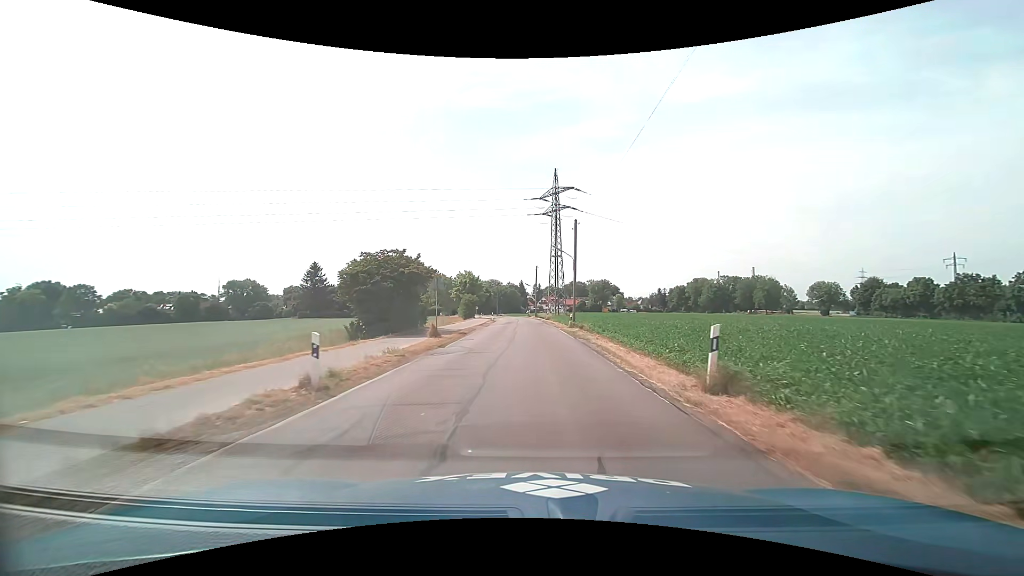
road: tertiary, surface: asphalt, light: Day
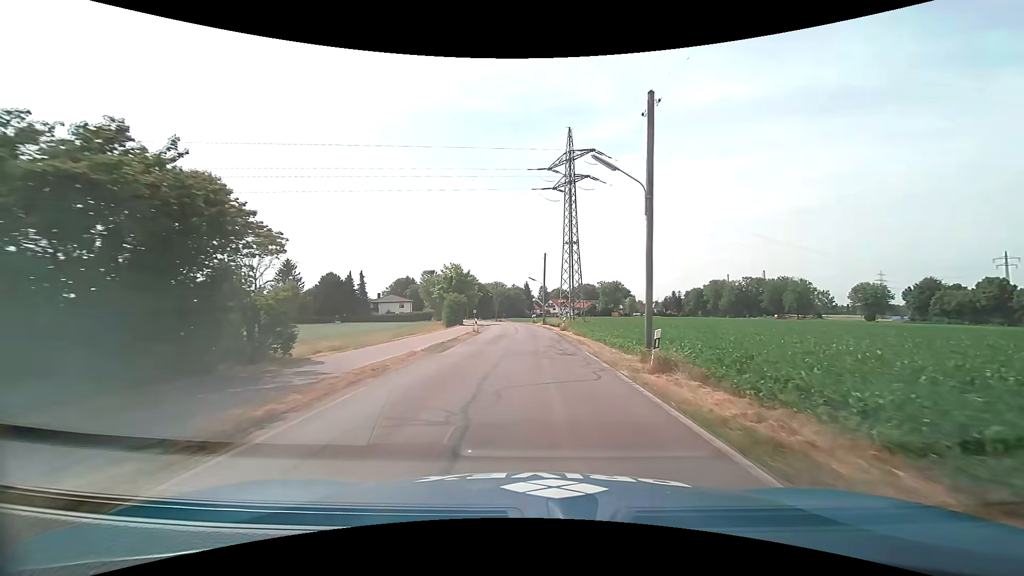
(-0.1, +22.9) m; 0°
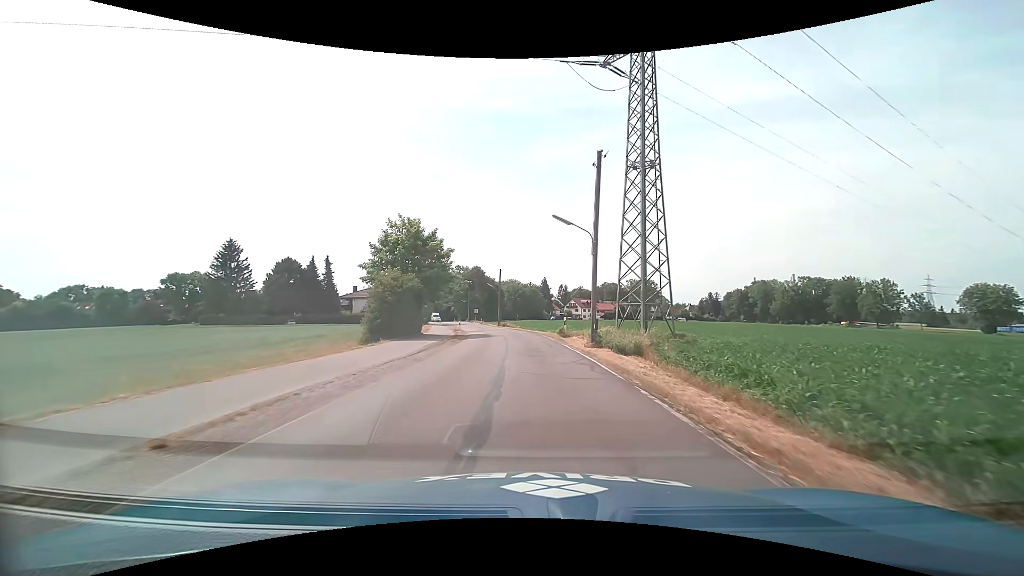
(-0.6, +37.0) m; -2°
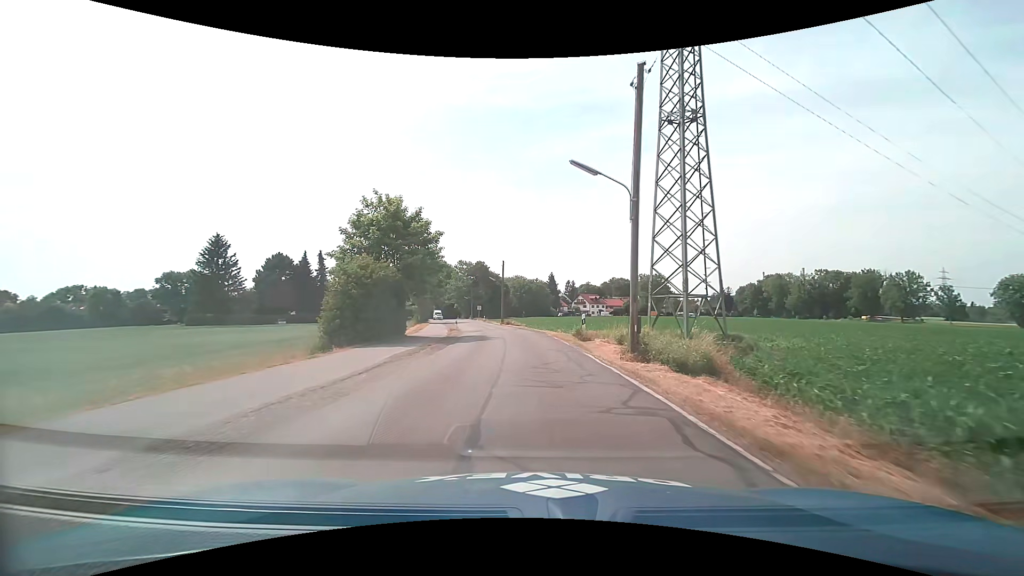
(0.0, +7.2) m; -1°
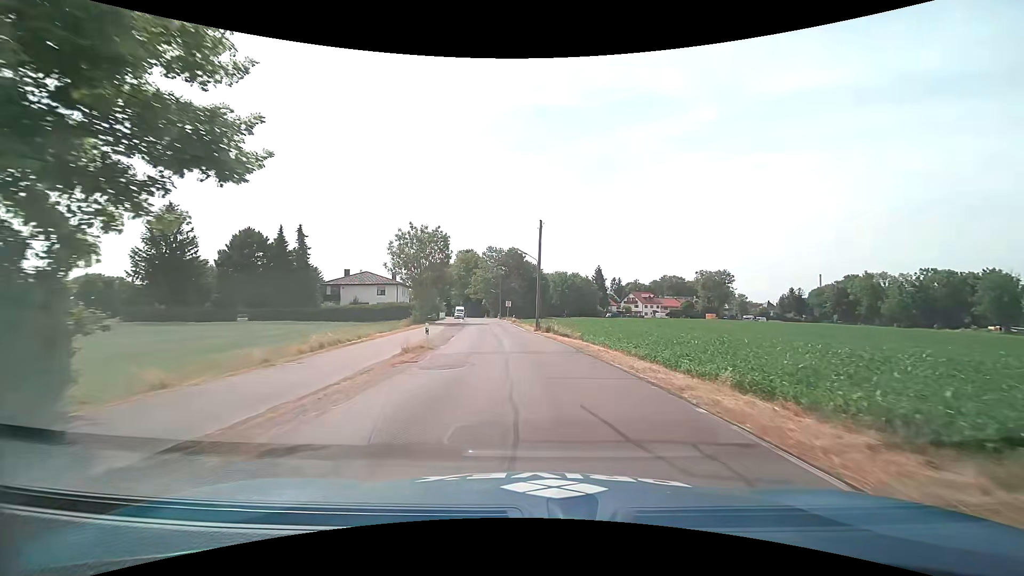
(-1.3, +28.3) m; -5°
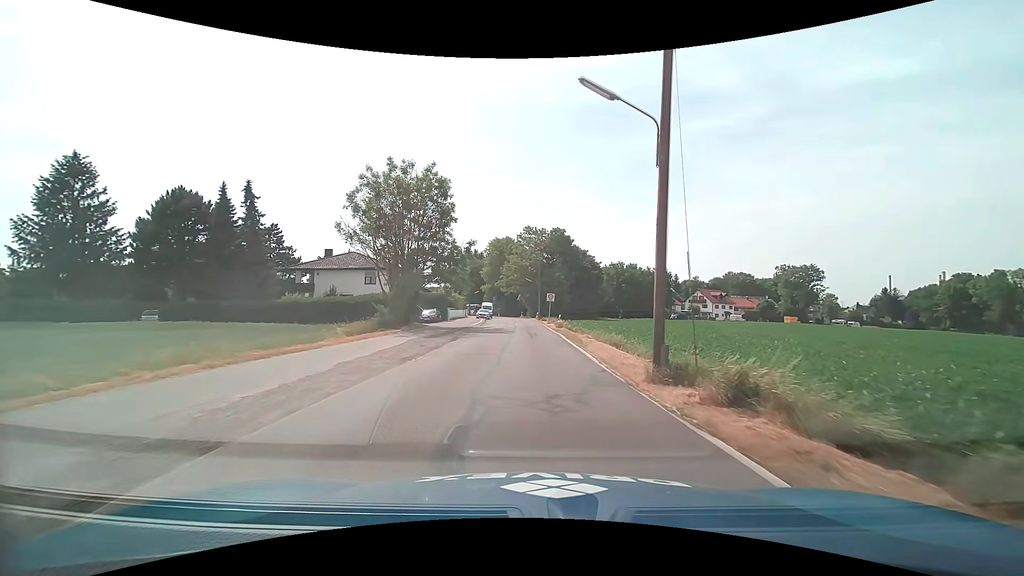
(-1.1, +27.5) m; -5°
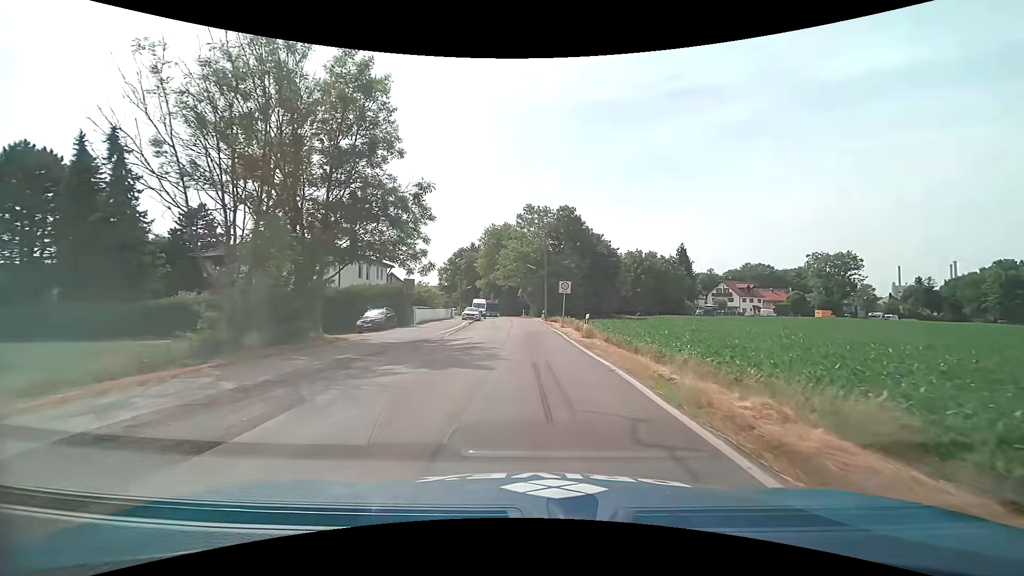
(-0.1, +18.0) m; -1°
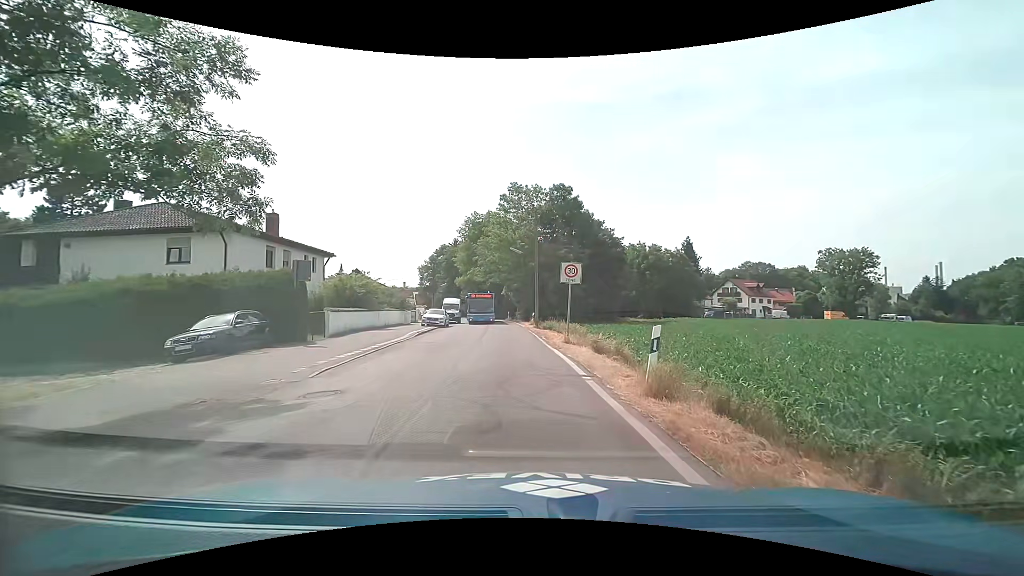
(+0.3, +14.2) m; +2°
(0, +10) (-1, +20) (-2, +30) (-3, +40) (-4, +50) (-5, +60) (-7, +70) (-9, +79) (-12, +89) (-16, +98) m
